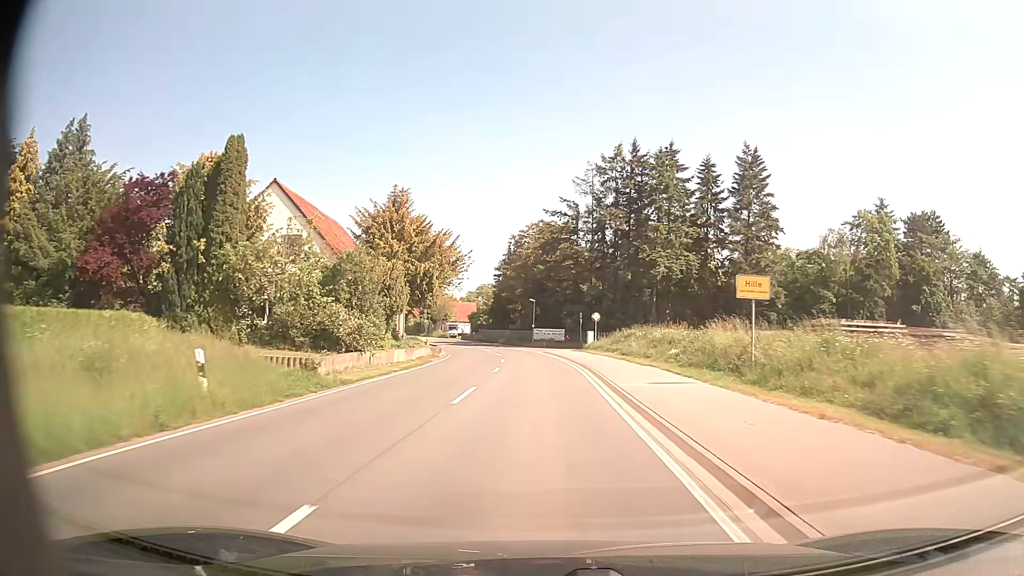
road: secondary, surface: asphalt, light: Day
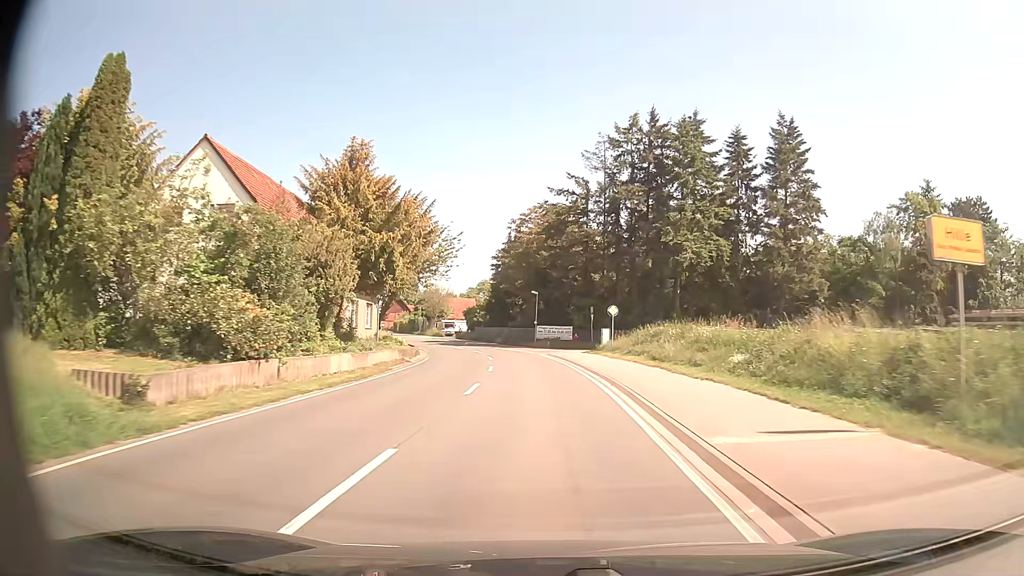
(0.0, +9.6) m; 0°
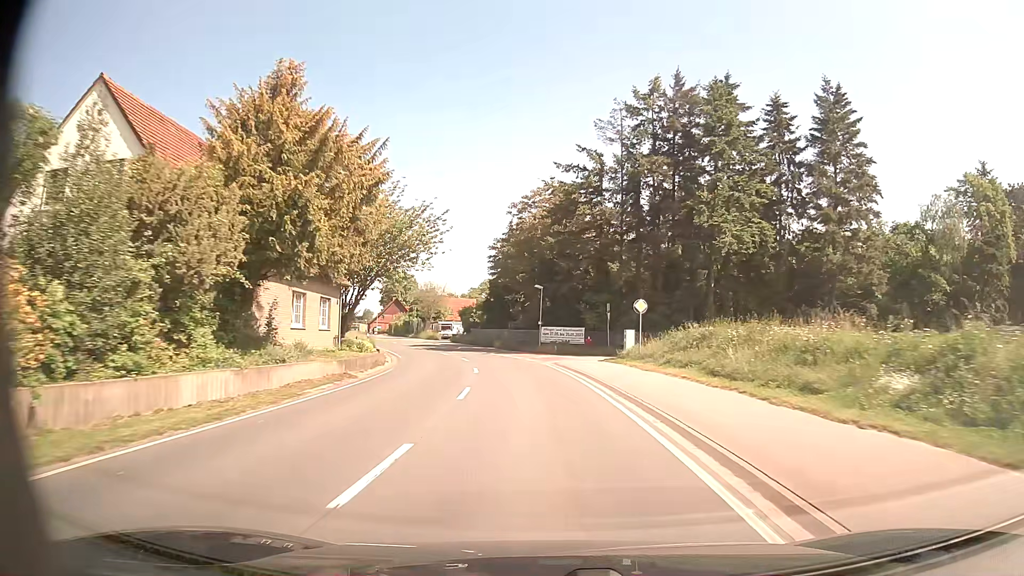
(0.0, +9.5) m; -1°
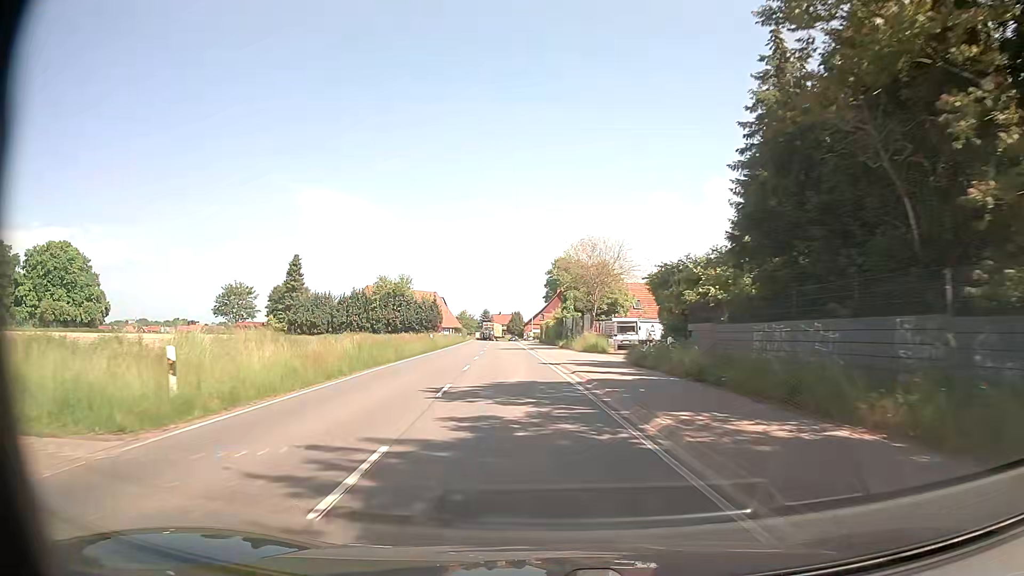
(-5.2, +45.3) m; -15°
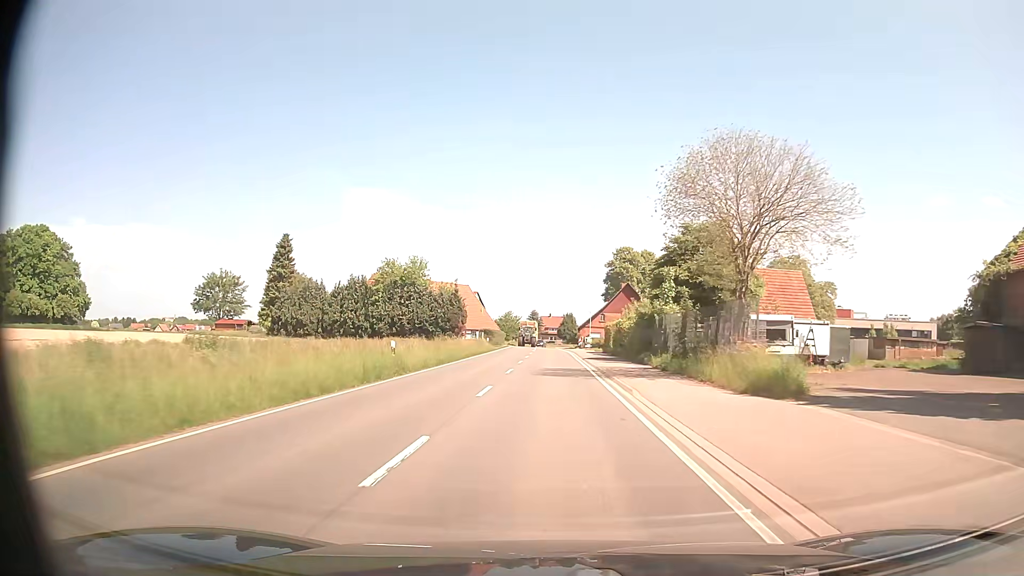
(-1.5, +26.3) m; -5°
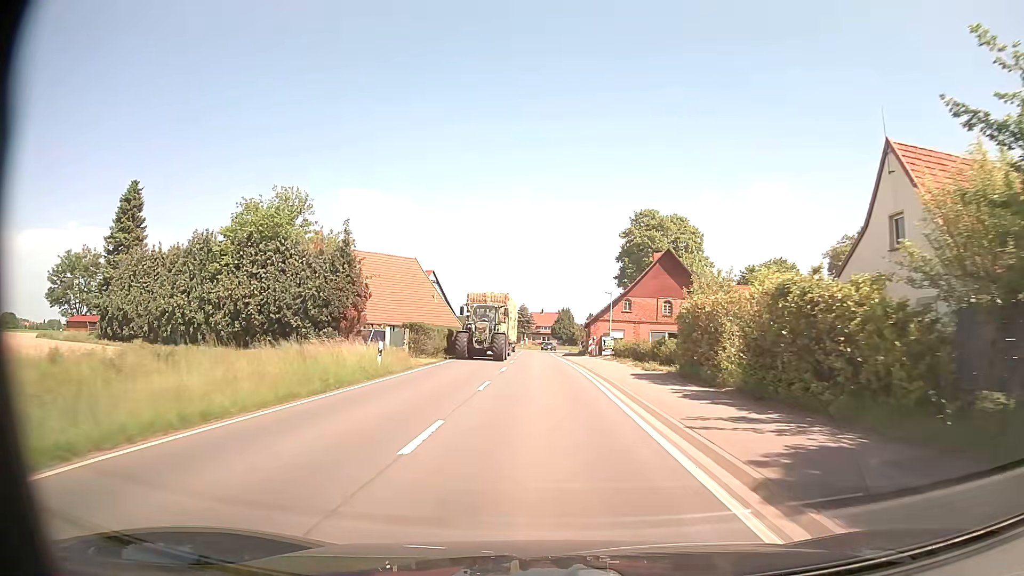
(+0.2, +35.0) m; 0°
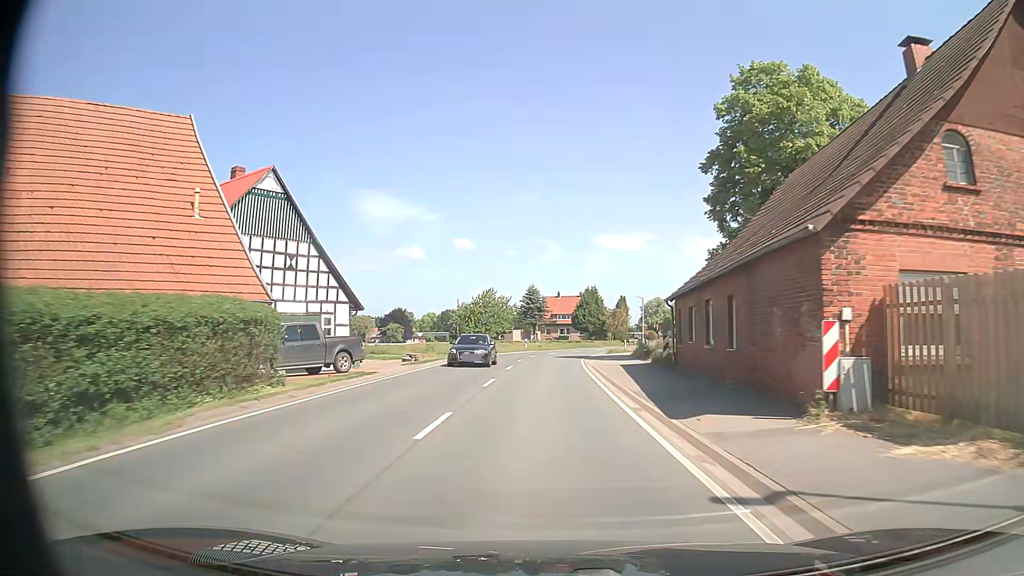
(-0.1, +44.8) m; -1°
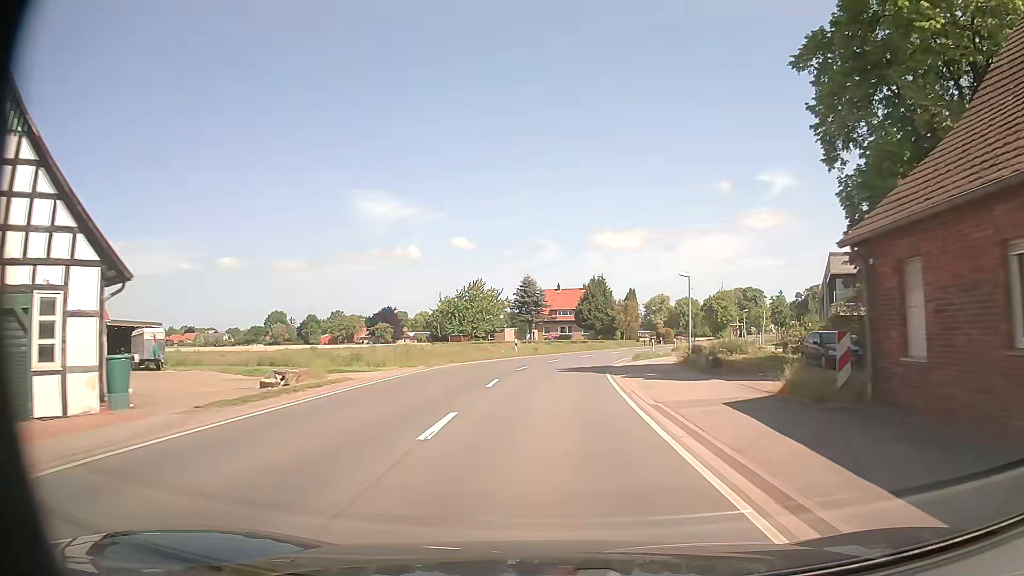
(-0.1, +18.3) m; 0°
(0, +10) (0, +20) (+1, +30) (+3, +40) (+5, +50) (+8, +59) (+11, +68) (+15, +78) (+19, +87) (+24, +96) m
